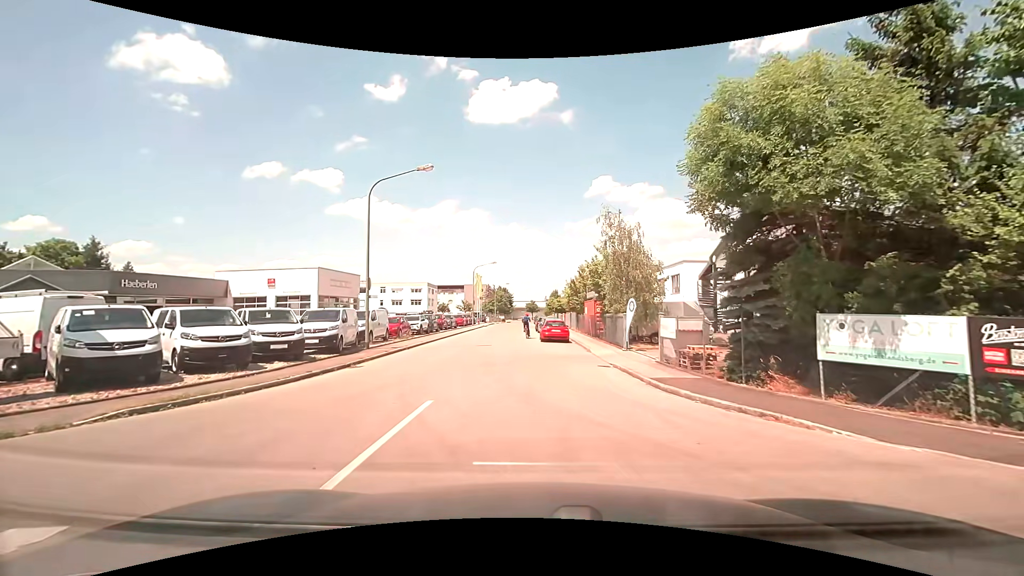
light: Day
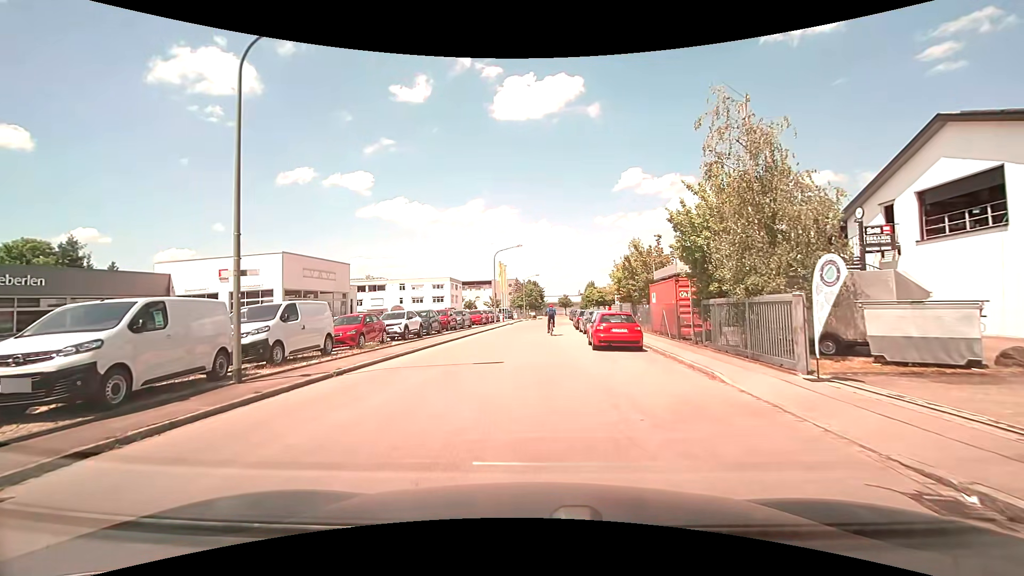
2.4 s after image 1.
(-0.3, +12.8) m; -3°
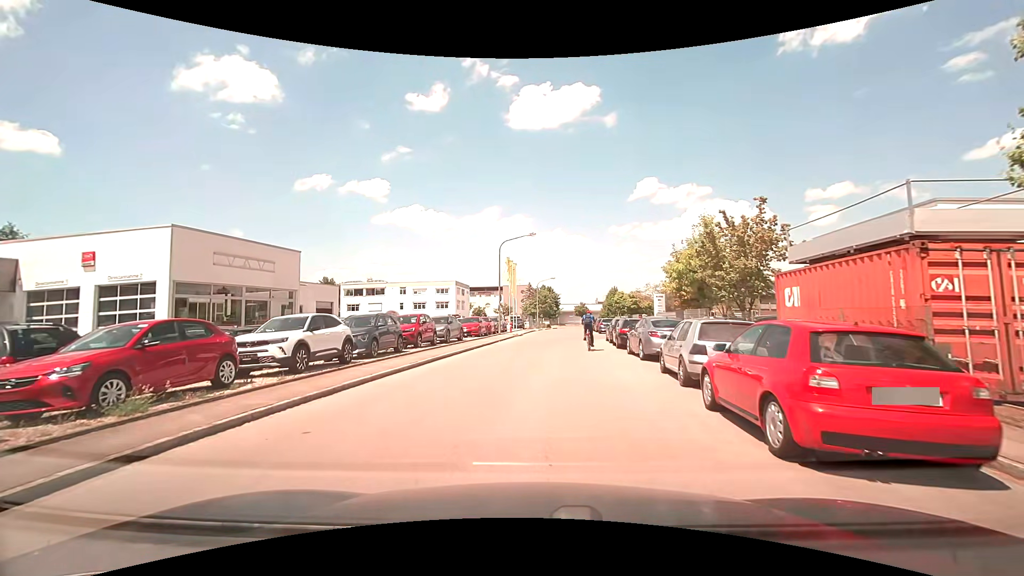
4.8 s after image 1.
(-0.3, +12.5) m; -2°
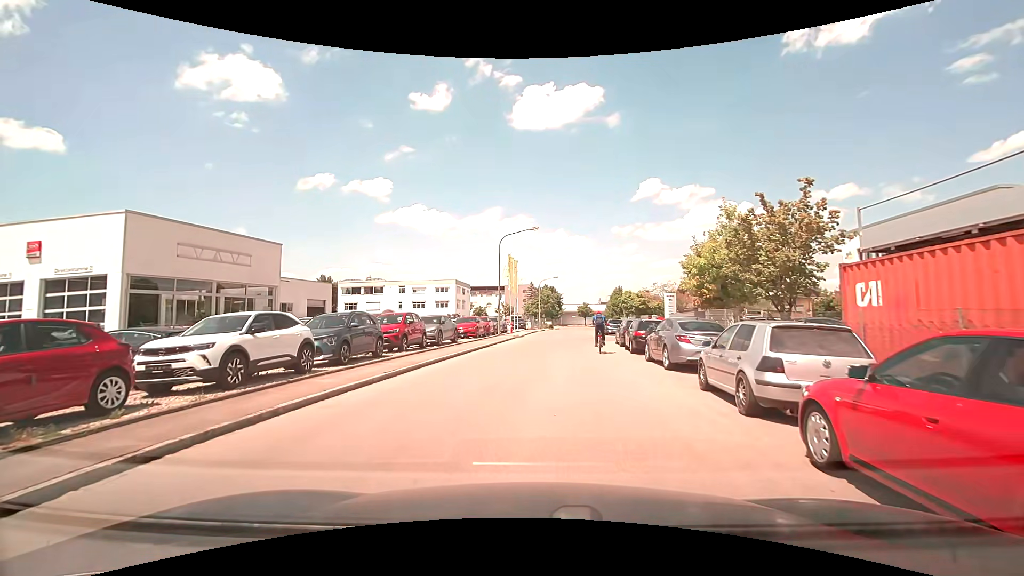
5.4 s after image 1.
(0.0, +2.9) m; 0°
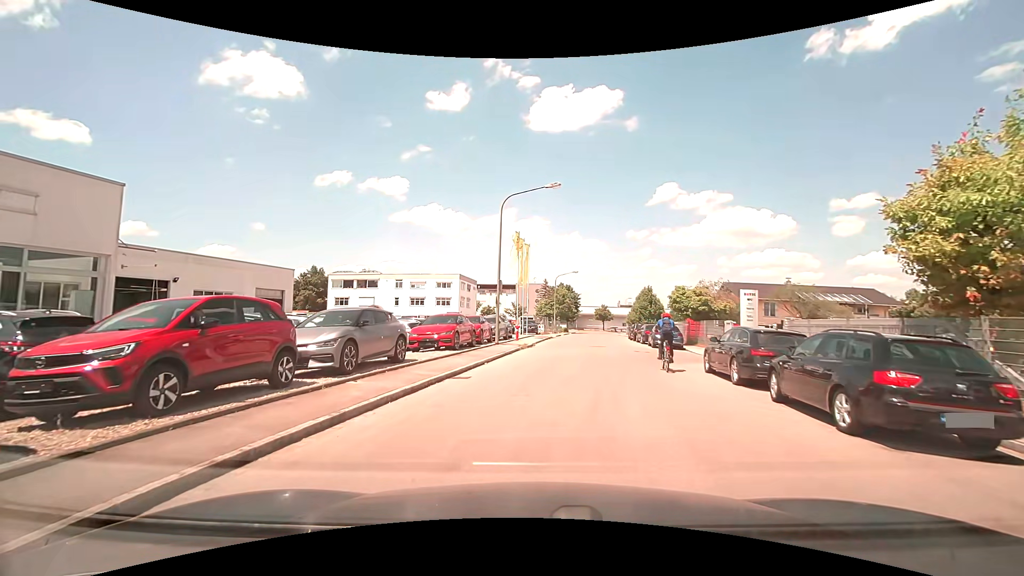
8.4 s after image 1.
(-0.2, +13.2) m; -1°
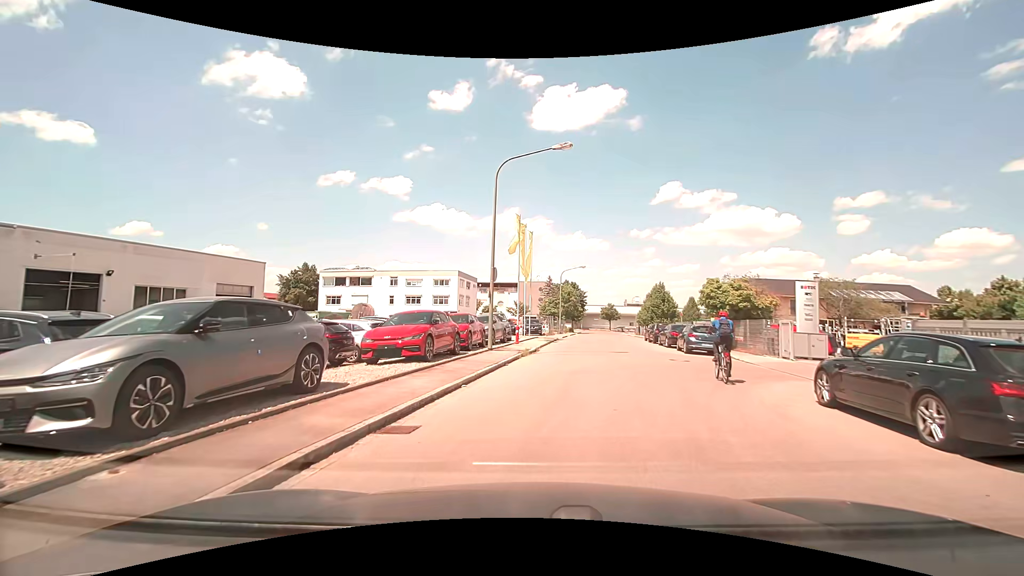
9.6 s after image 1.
(-0.1, +6.0) m; -1°
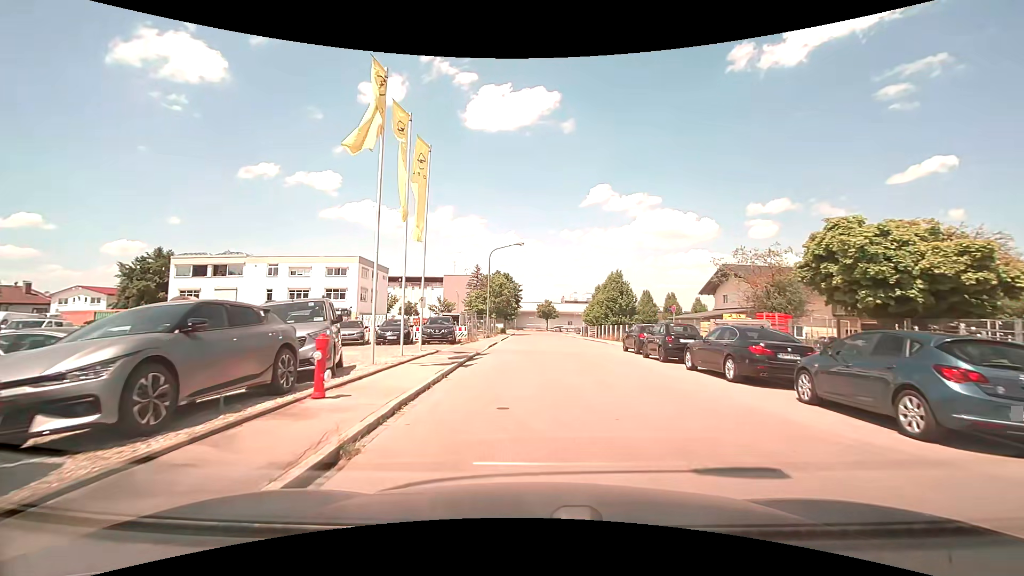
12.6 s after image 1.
(+1.3, +18.8) m; +9°
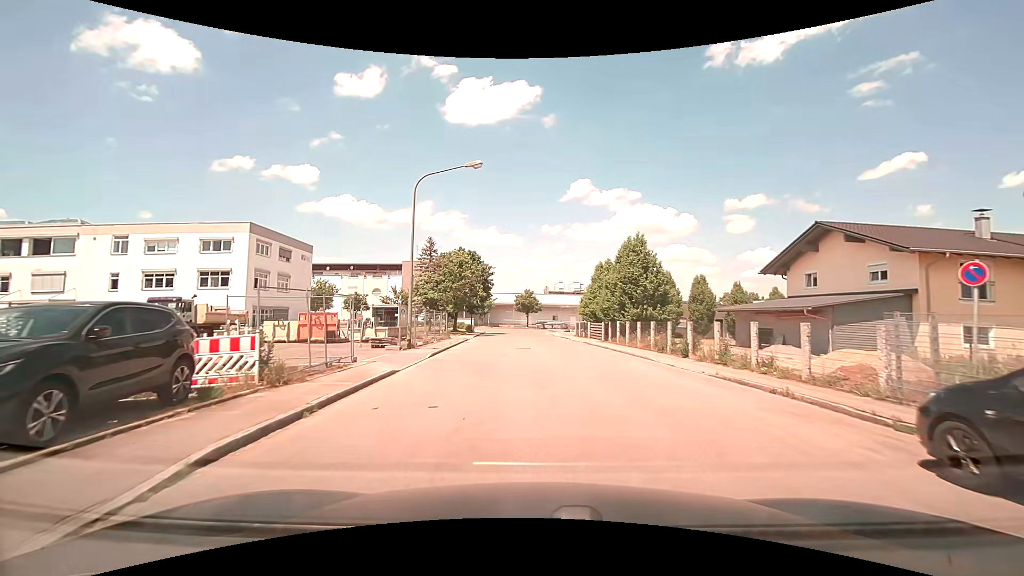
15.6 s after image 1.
(+0.4, +22.2) m; +1°
(0, +10) (0, +20) (0, +30) (0, +40) (-1, +50) (-1, +60) (0, +70) (+1, +80) (+5, +89) (+14, +93) m
